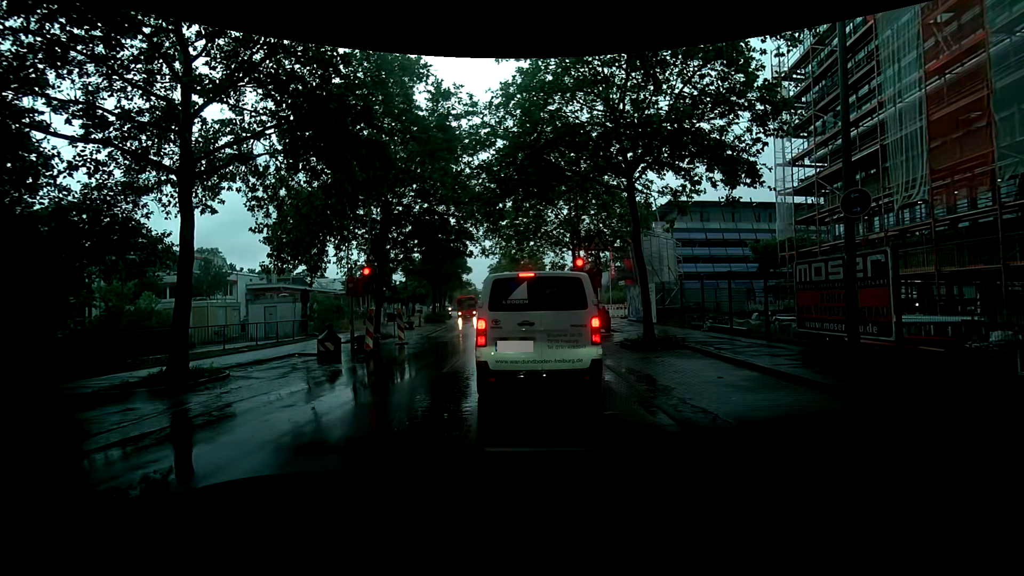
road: tertiary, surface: asphalt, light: Day
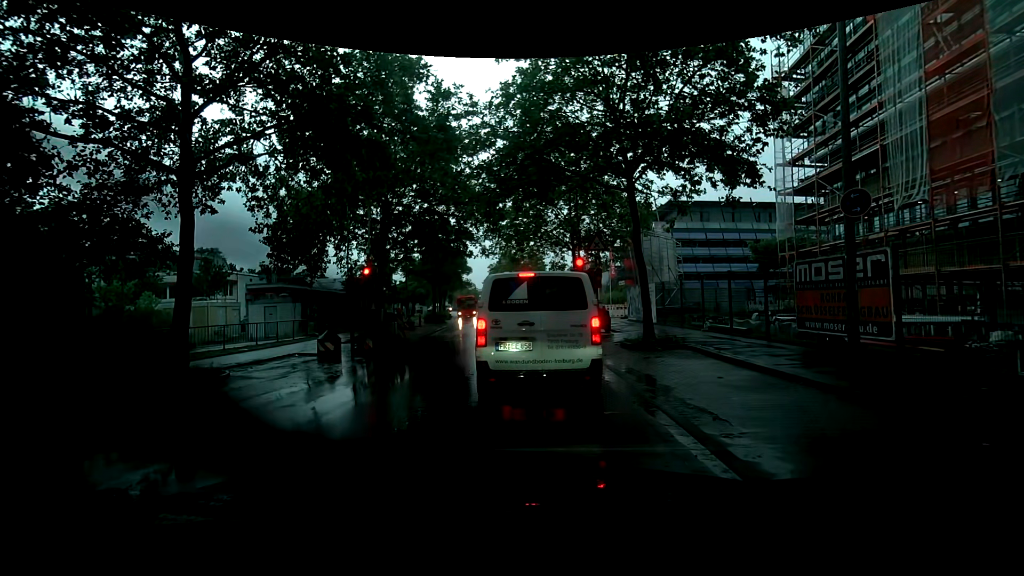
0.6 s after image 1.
(0.0, 0.0) m; 0°
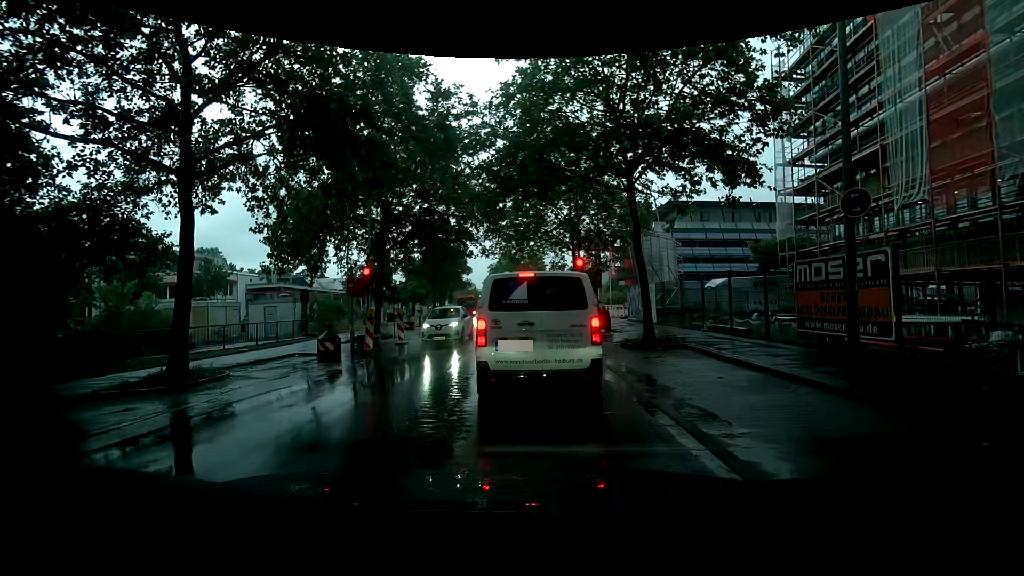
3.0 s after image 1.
(0.0, 0.0) m; 0°
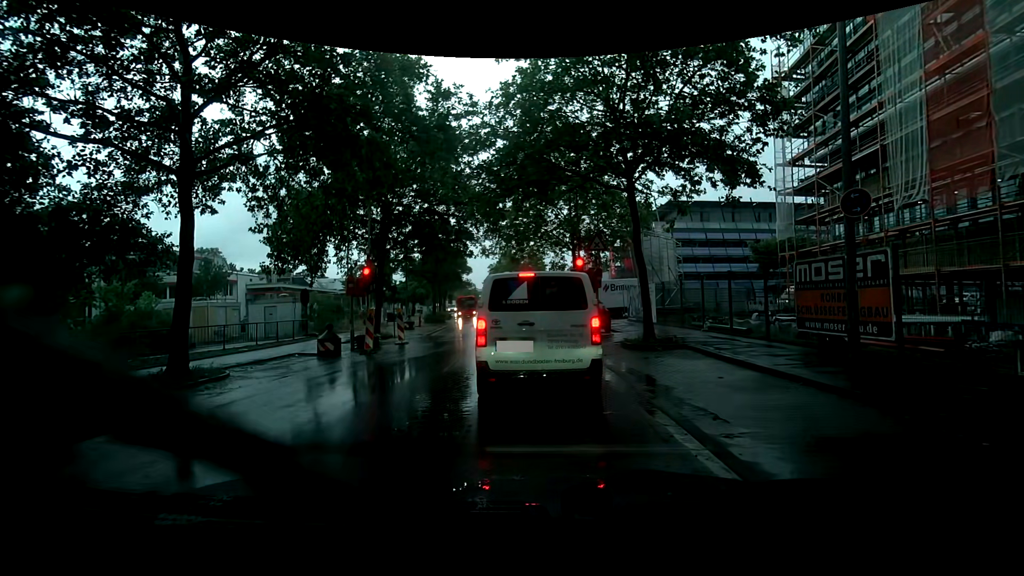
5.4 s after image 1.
(0.0, 0.0) m; 0°
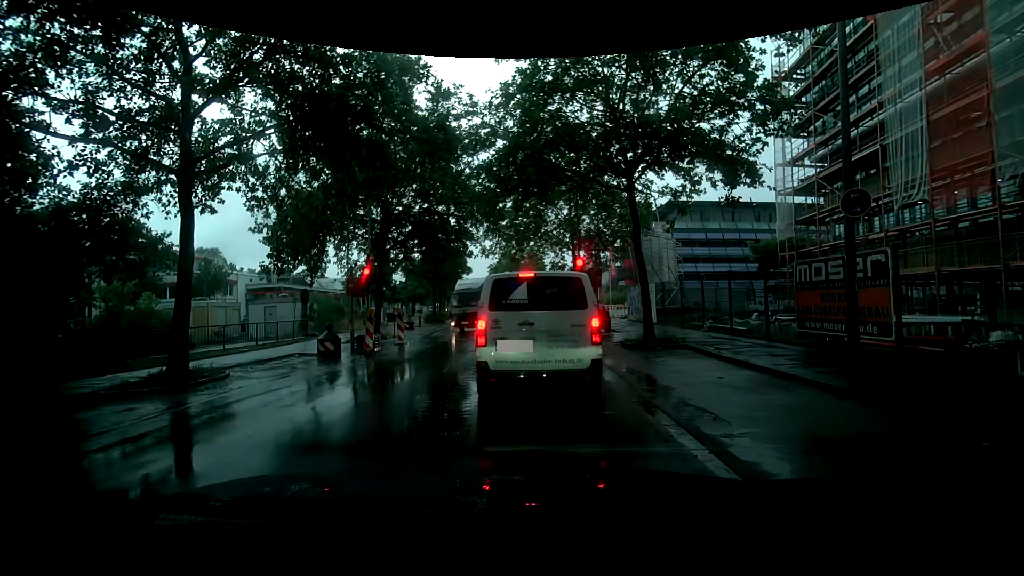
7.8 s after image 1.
(0.0, 0.0) m; 0°
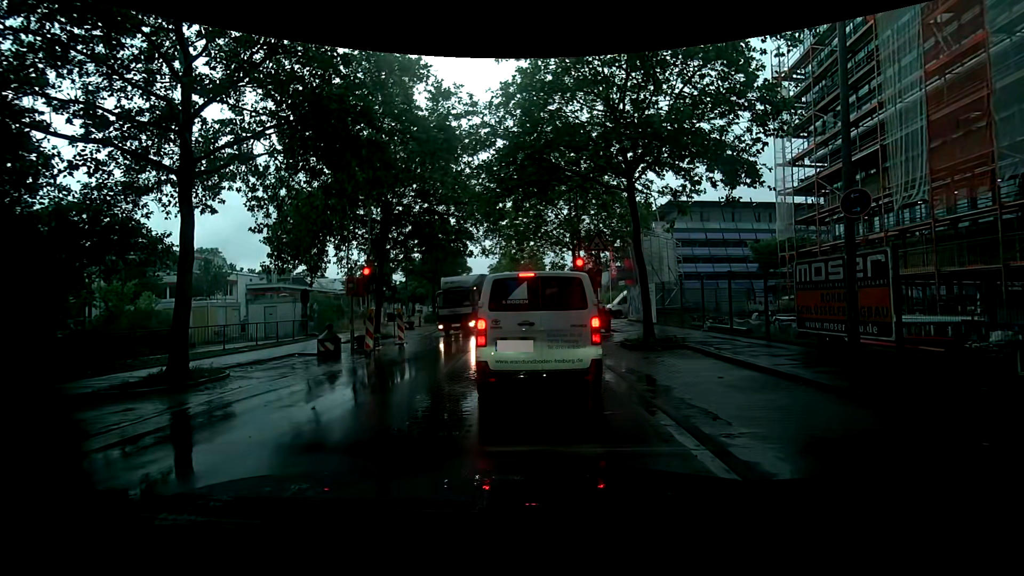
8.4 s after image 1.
(0.0, 0.0) m; 0°
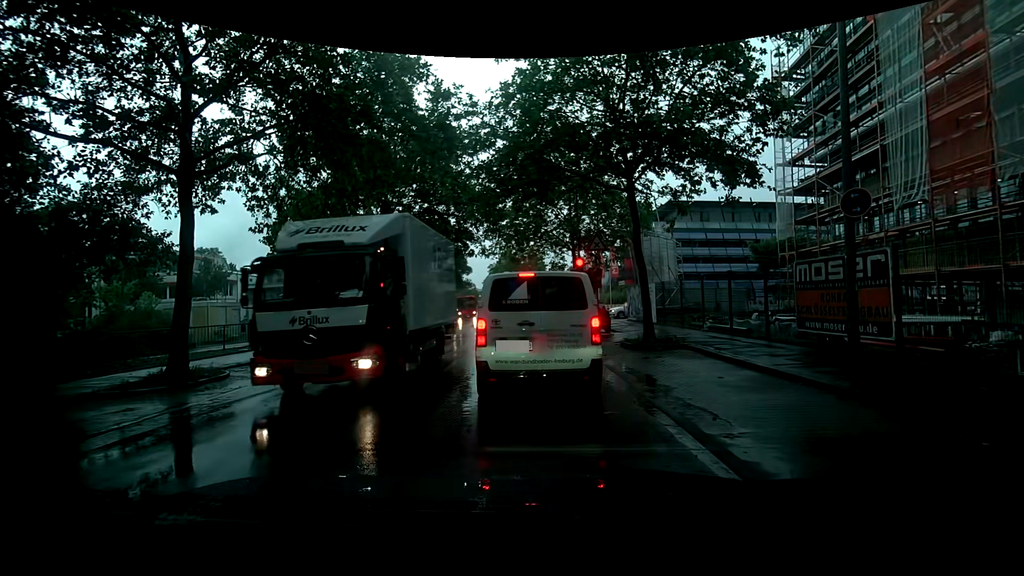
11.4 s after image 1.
(0.0, 0.0) m; 0°
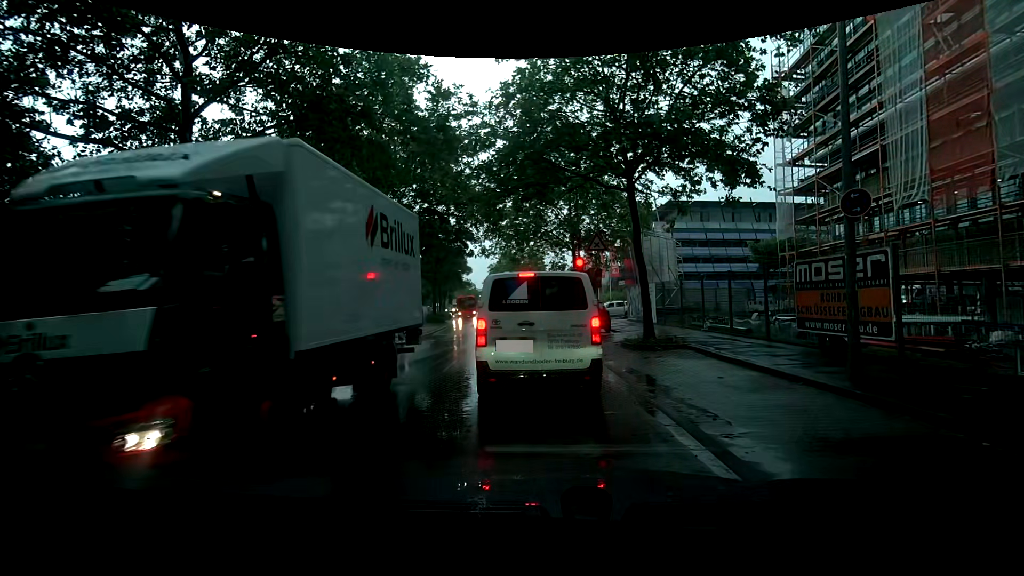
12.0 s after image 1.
(0.0, 0.0) m; 0°
